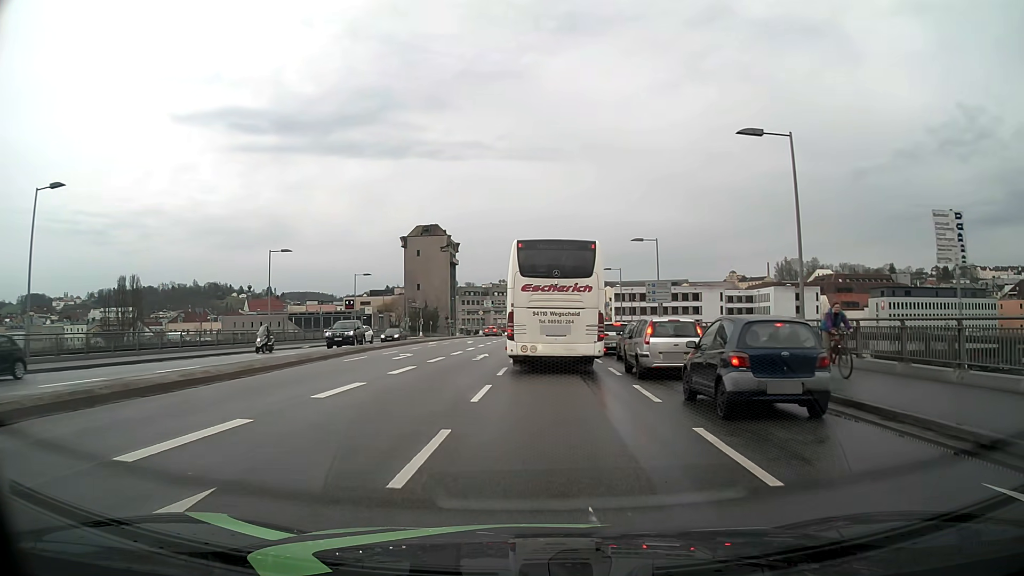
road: primary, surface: asphalt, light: Day
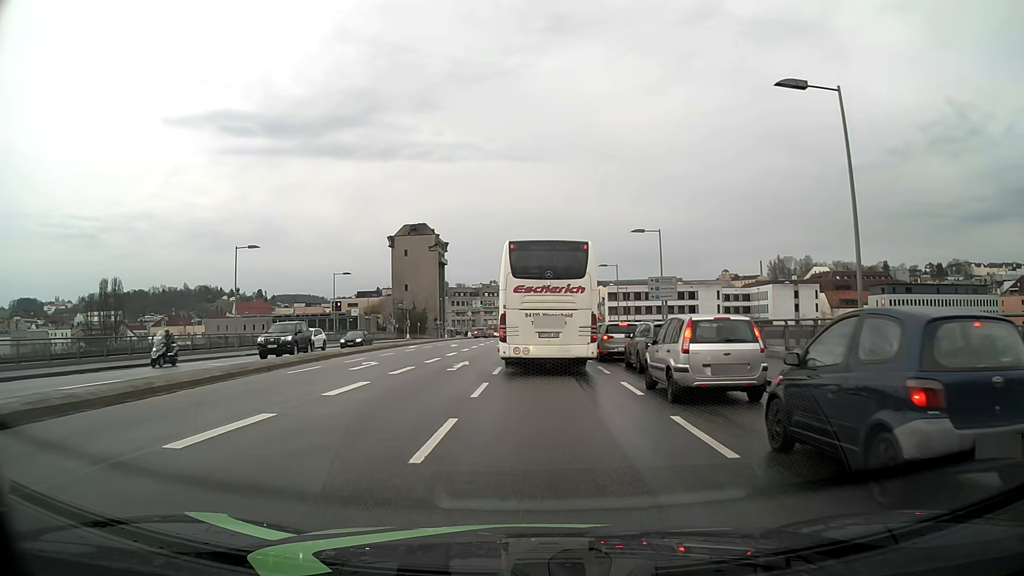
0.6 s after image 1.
(0.0, +4.9) m; +1°
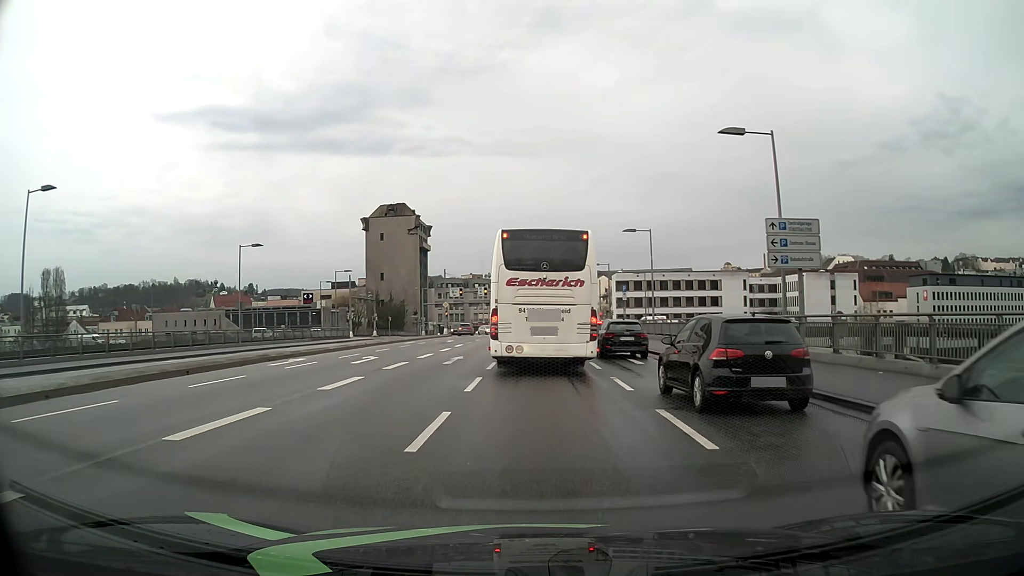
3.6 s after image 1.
(+0.2, +23.5) m; 0°
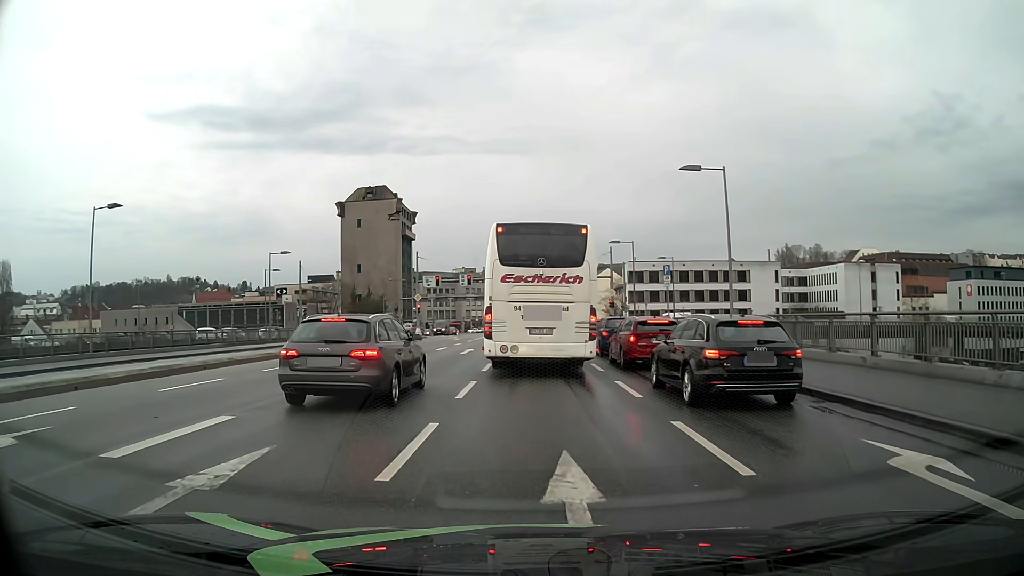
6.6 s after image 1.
(0.0, +19.1) m; 0°
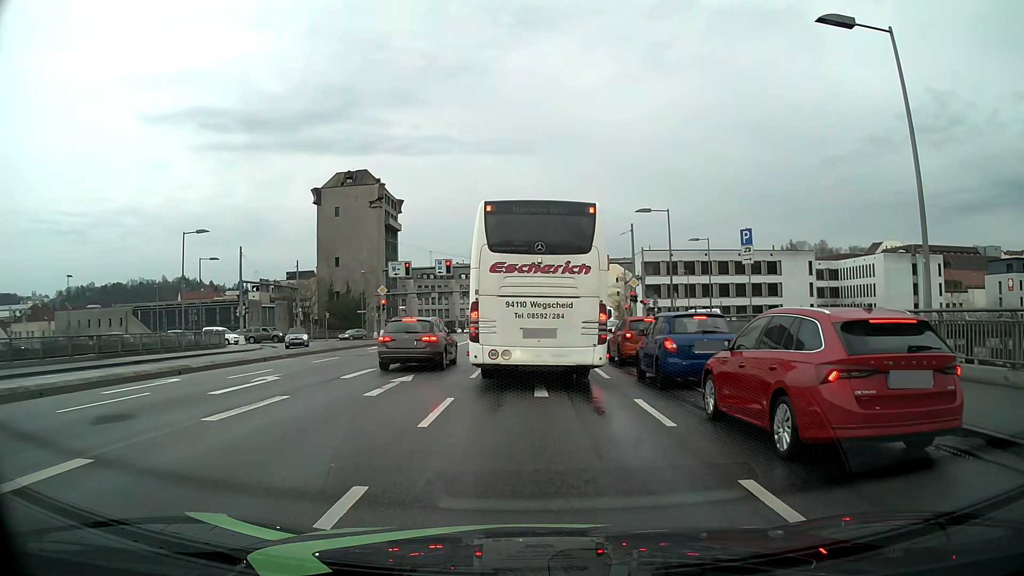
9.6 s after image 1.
(+0.1, +15.1) m; 0°
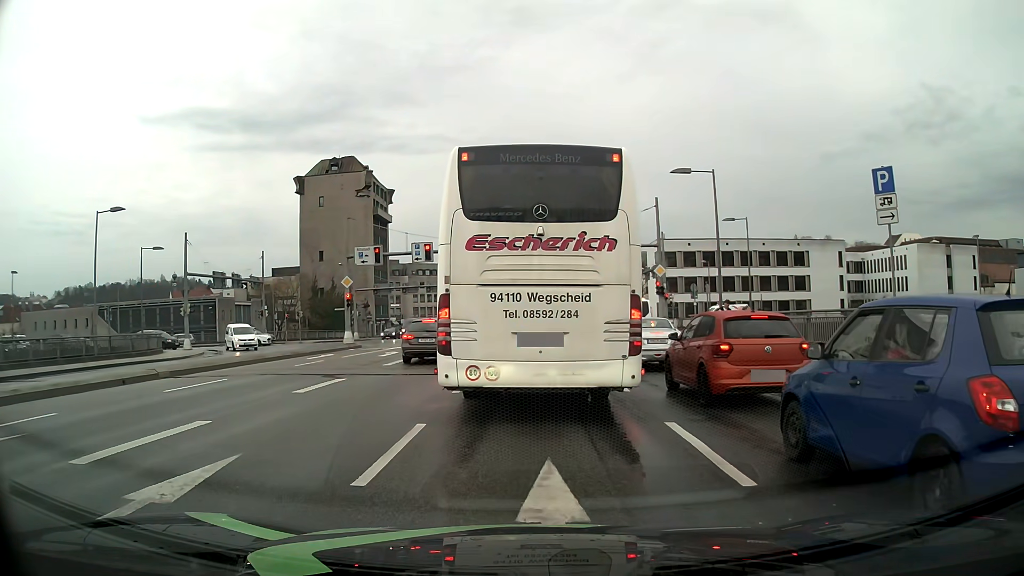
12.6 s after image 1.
(0.0, +10.0) m; 0°
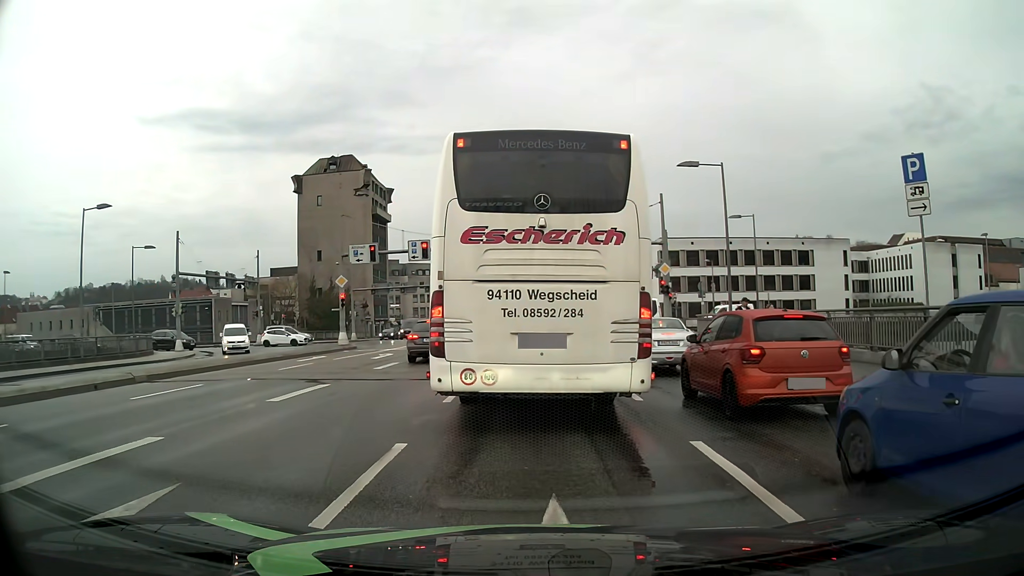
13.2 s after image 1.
(0.0, +1.3) m; 0°
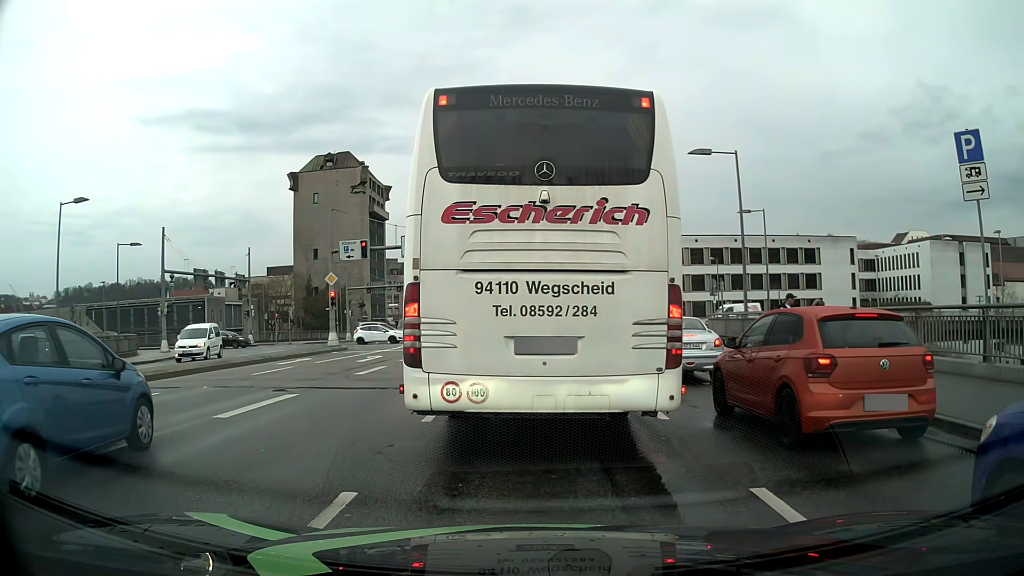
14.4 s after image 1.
(0.0, +2.0) m; -1°
